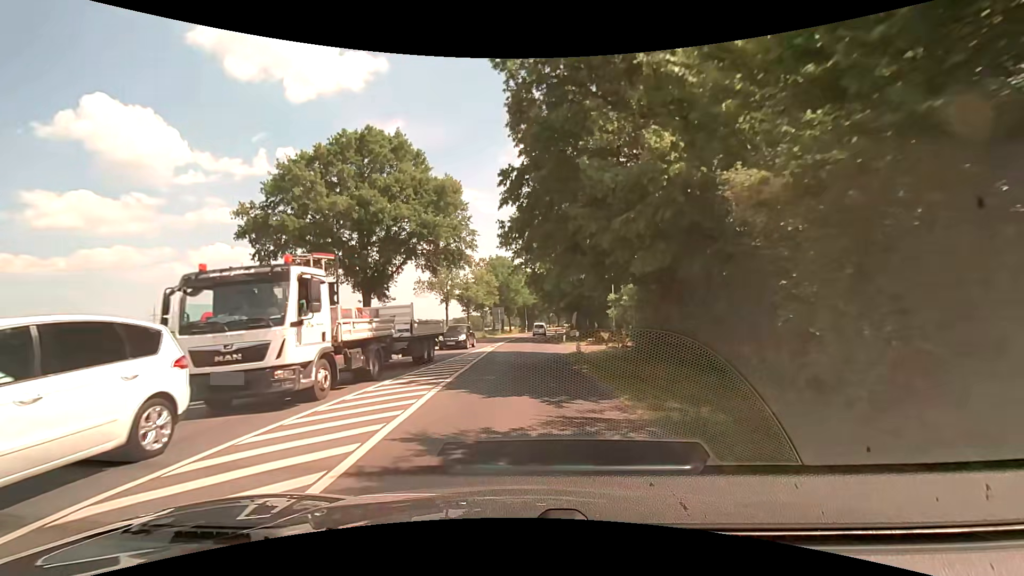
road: secondary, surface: asphalt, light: Day
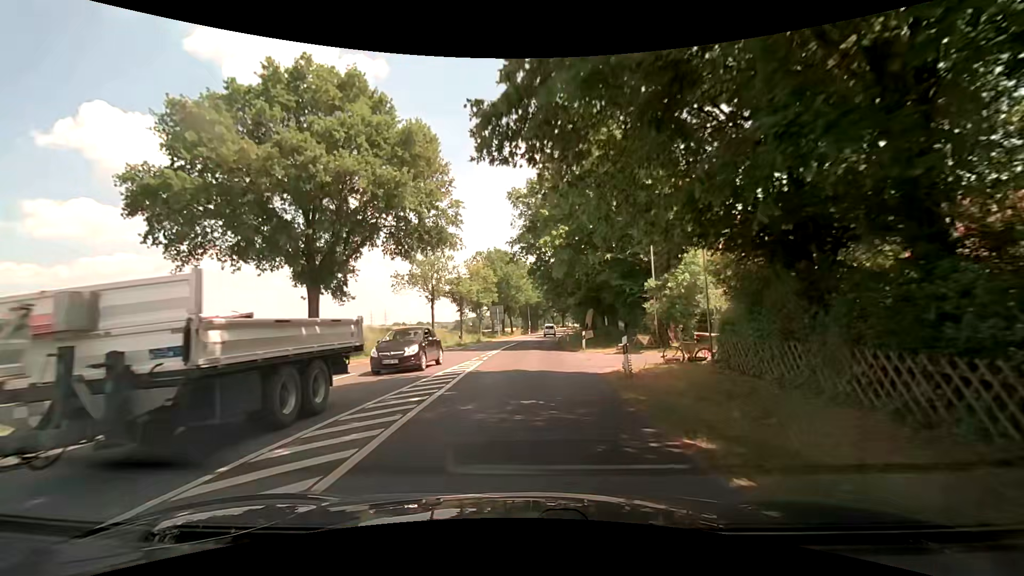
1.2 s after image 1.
(-0.1, +10.8) m; 0°
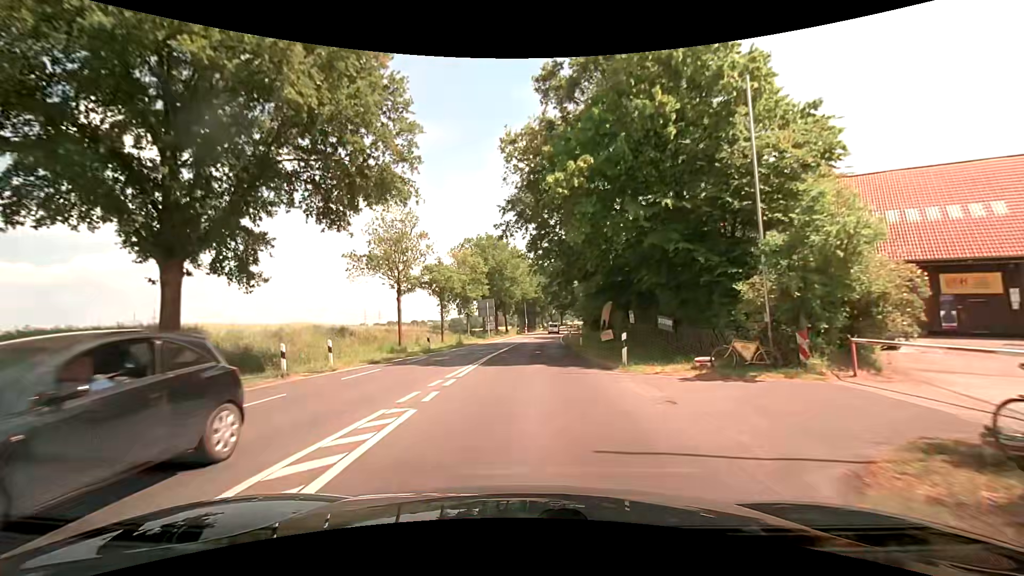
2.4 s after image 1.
(0.0, +11.9) m; +1°
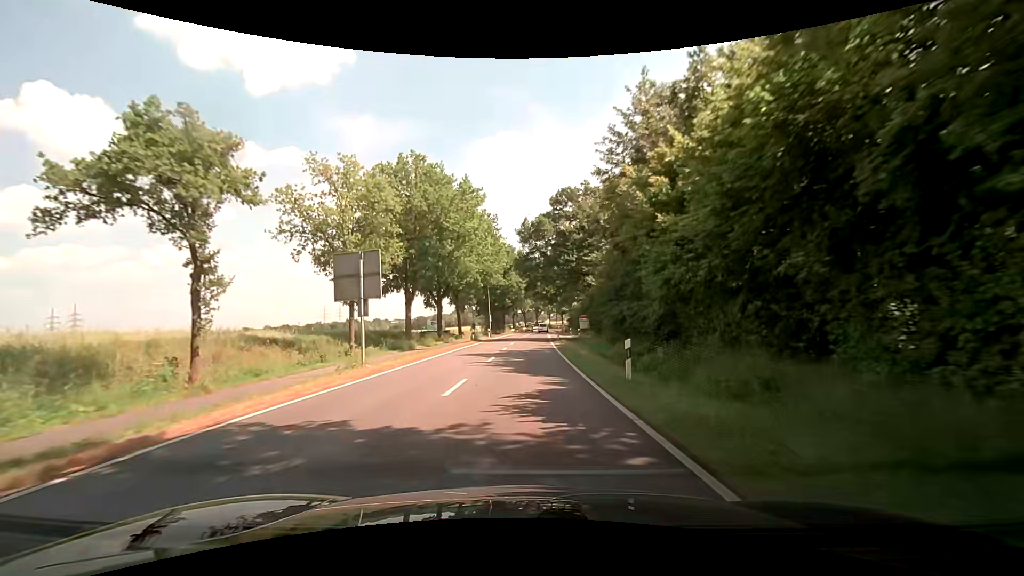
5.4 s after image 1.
(+0.3, +34.1) m; +3°
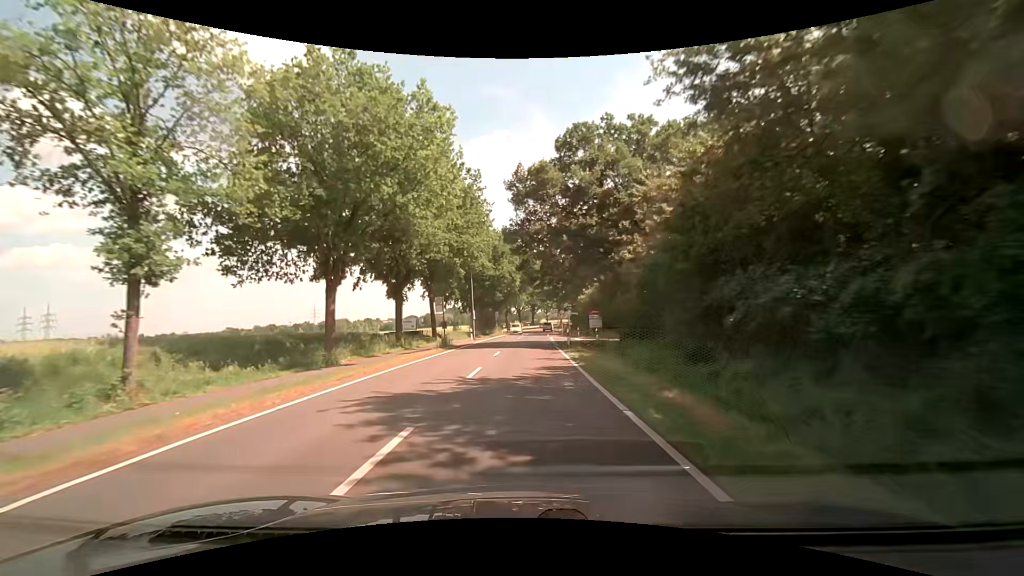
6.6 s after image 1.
(0.0, +15.5) m; 0°
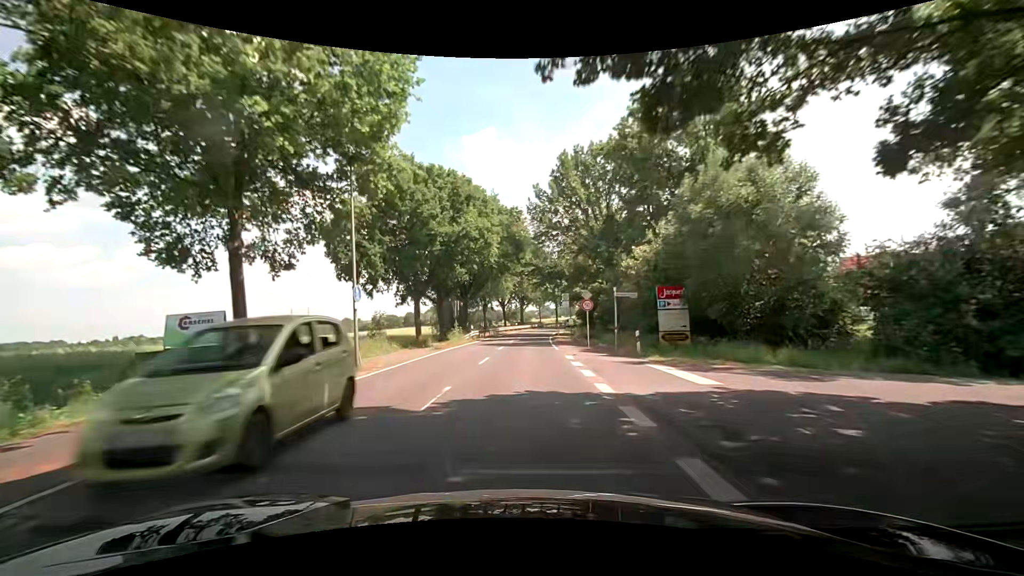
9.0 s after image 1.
(+0.6, +32.1) m; +1°
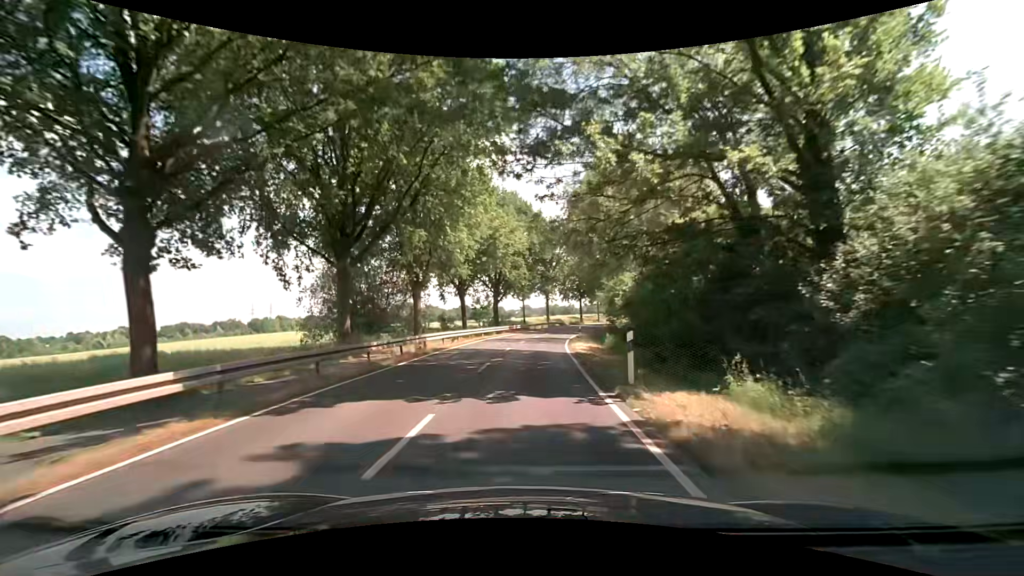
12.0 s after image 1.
(+0.7, +39.2) m; +3°
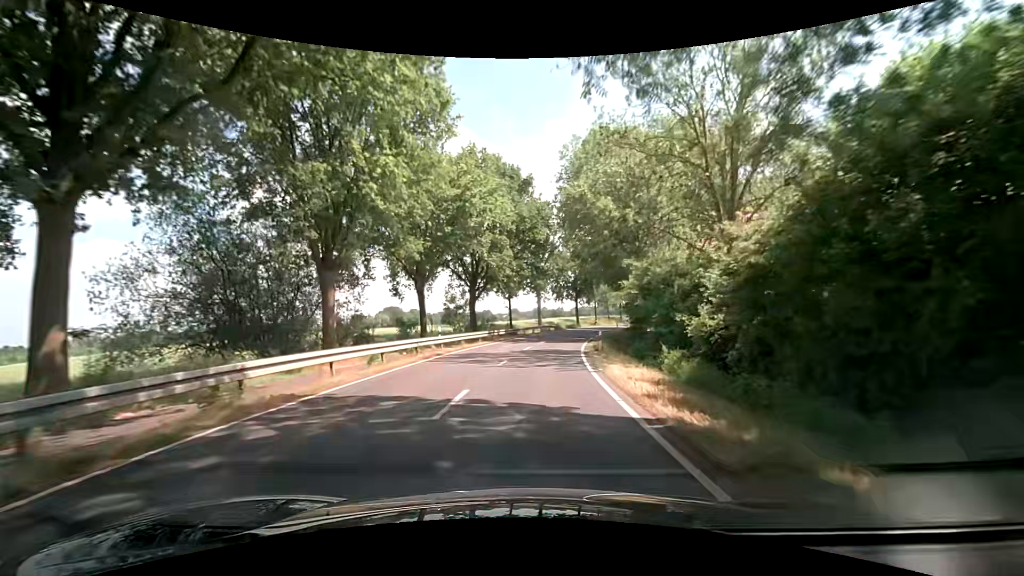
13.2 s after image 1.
(+0.1, +15.3) m; +1°
(0, +10) (+1, +20) (+2, +30) (+3, +40) (+5, +50) (+7, +59) (+10, +69) (+14, +78) (+17, +88) (+21, +97) m
